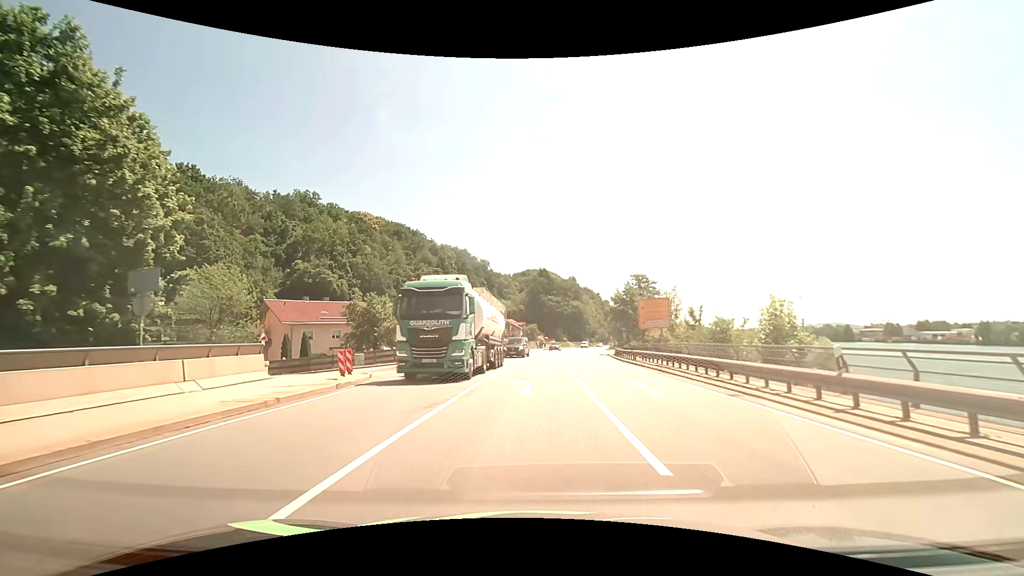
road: primary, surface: asphalt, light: Day
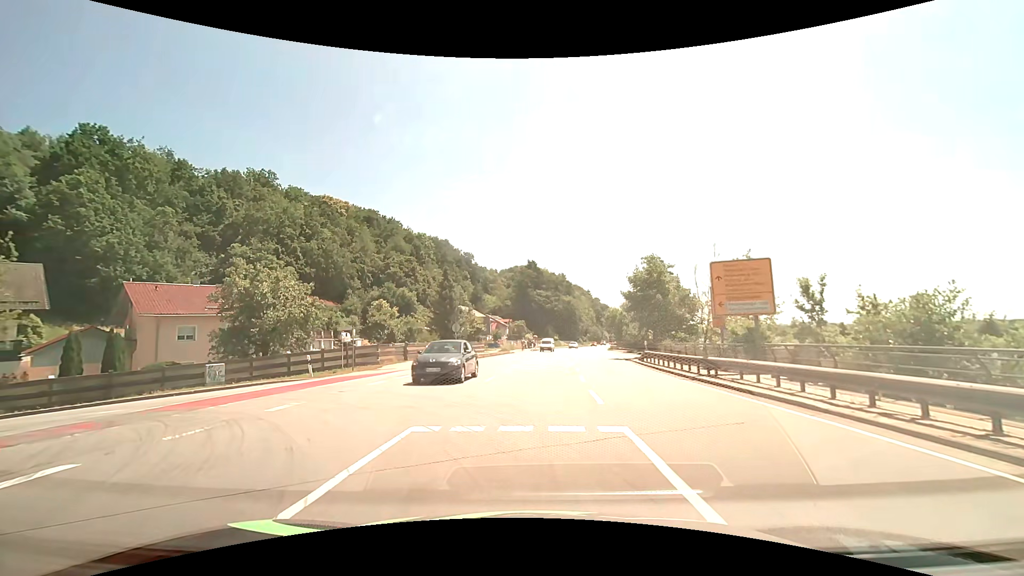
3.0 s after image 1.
(+0.3, +17.3) m; -1°
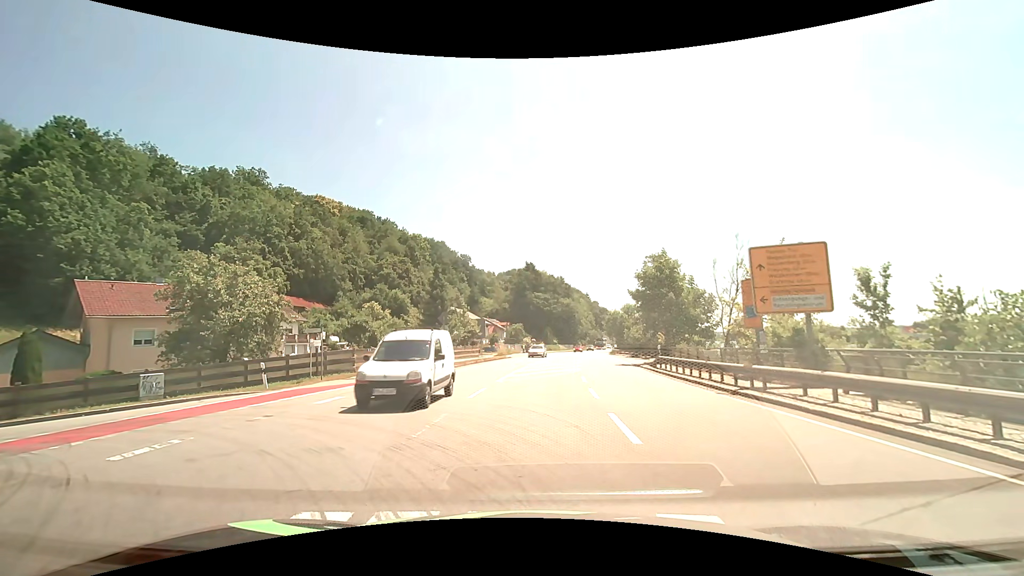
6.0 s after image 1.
(+0.2, +3.7) m; +2°
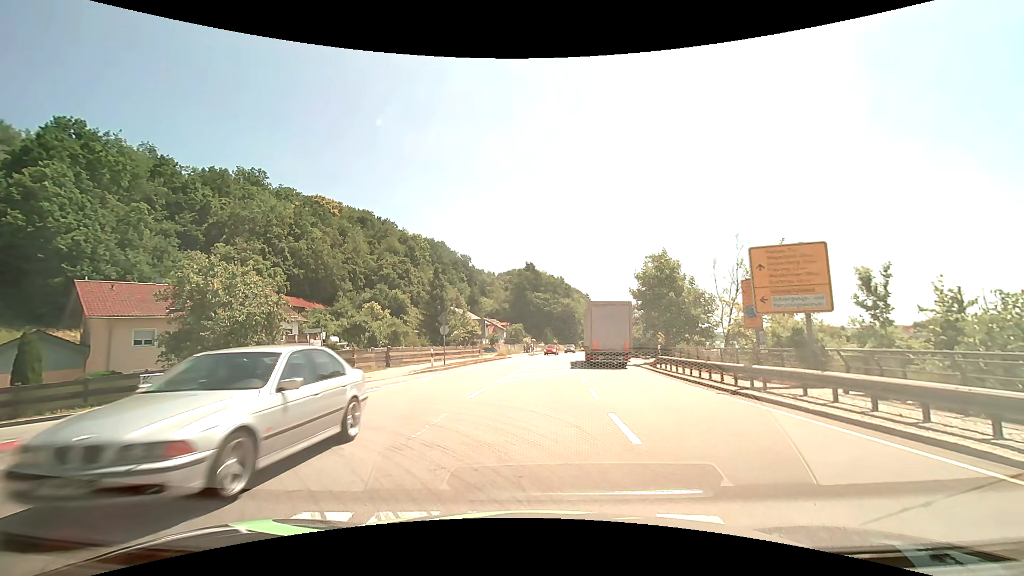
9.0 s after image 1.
(0.0, 0.0) m; 0°
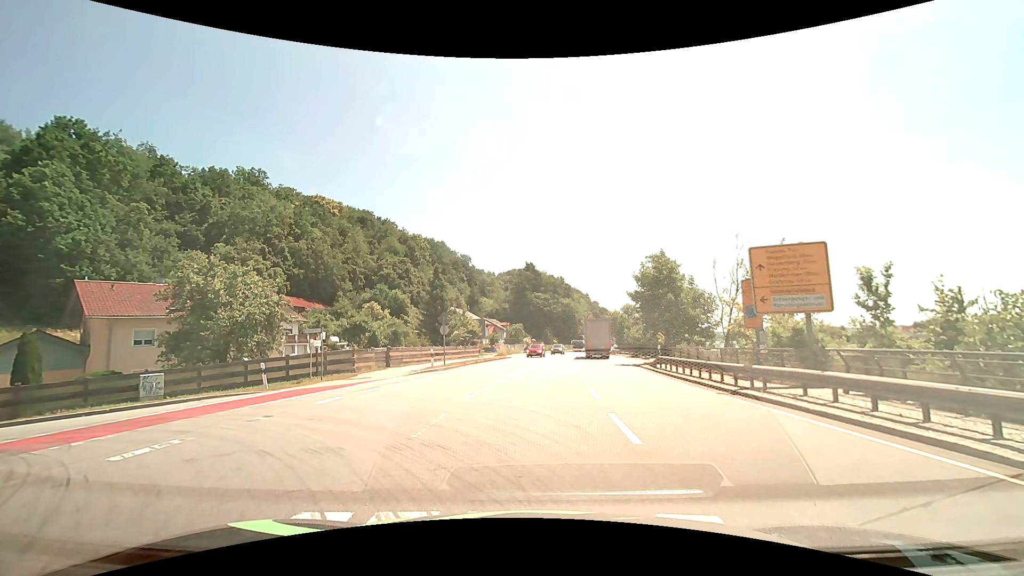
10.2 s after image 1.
(0.0, 0.0) m; 0°
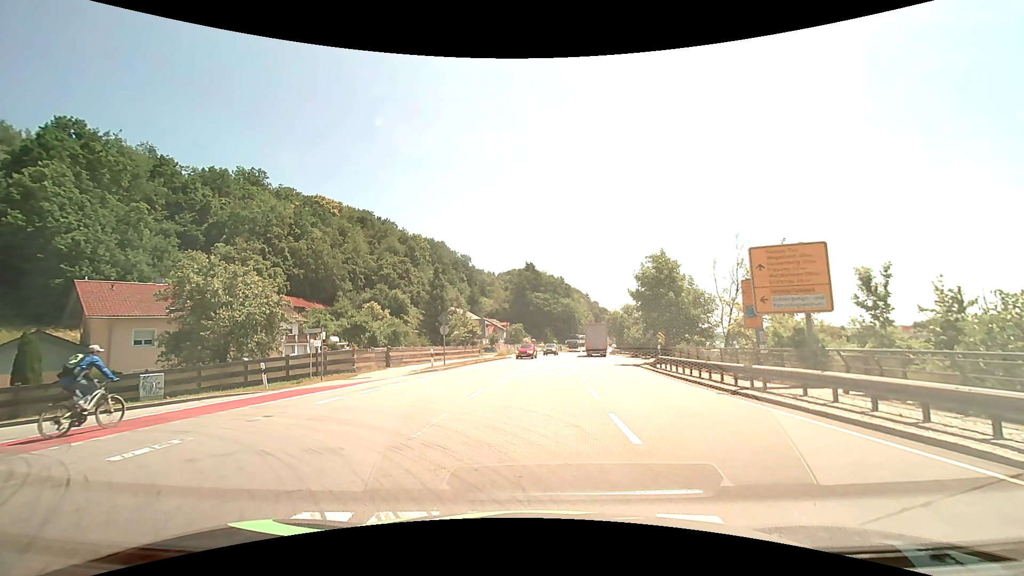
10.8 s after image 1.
(0.0, 0.0) m; 0°
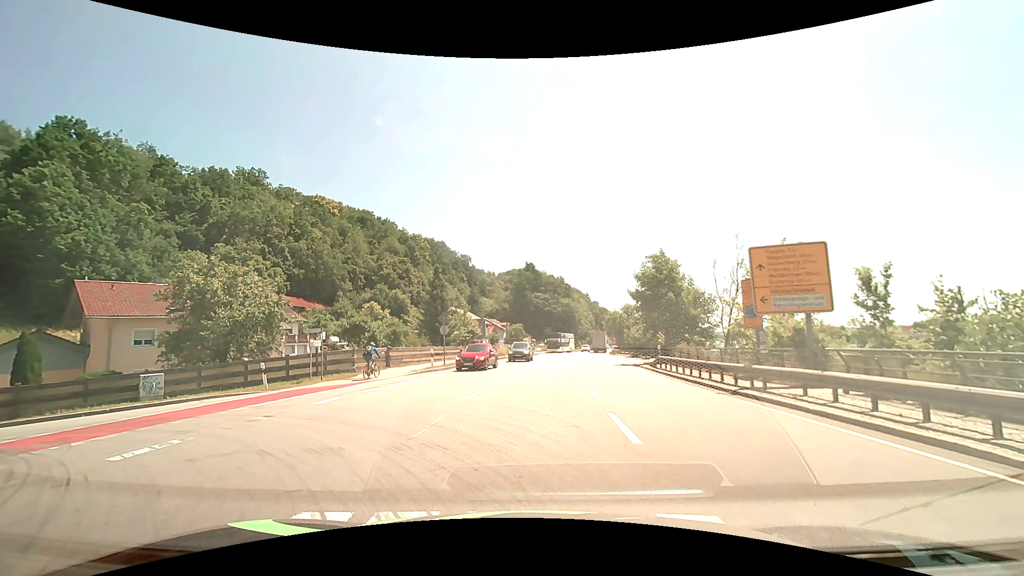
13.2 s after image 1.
(0.0, 0.0) m; 0°
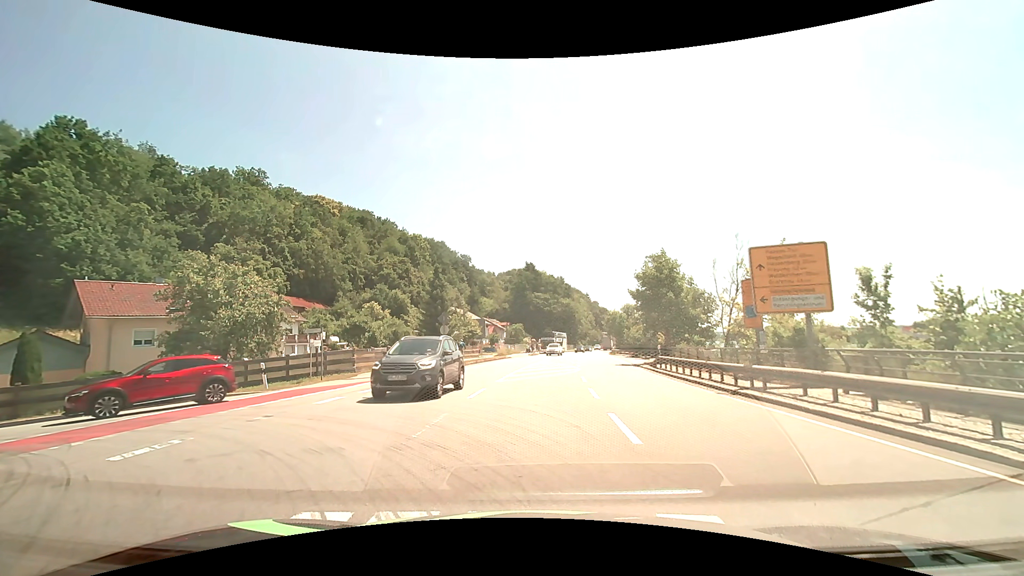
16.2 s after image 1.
(0.0, 0.0) m; 0°
(-1, +10) (-8, +16) (-17, +14) (-26, +9) (-33, +2) (-41, -4) (-49, -10) (-57, -17) (-64, -23) (-72, -29) m
